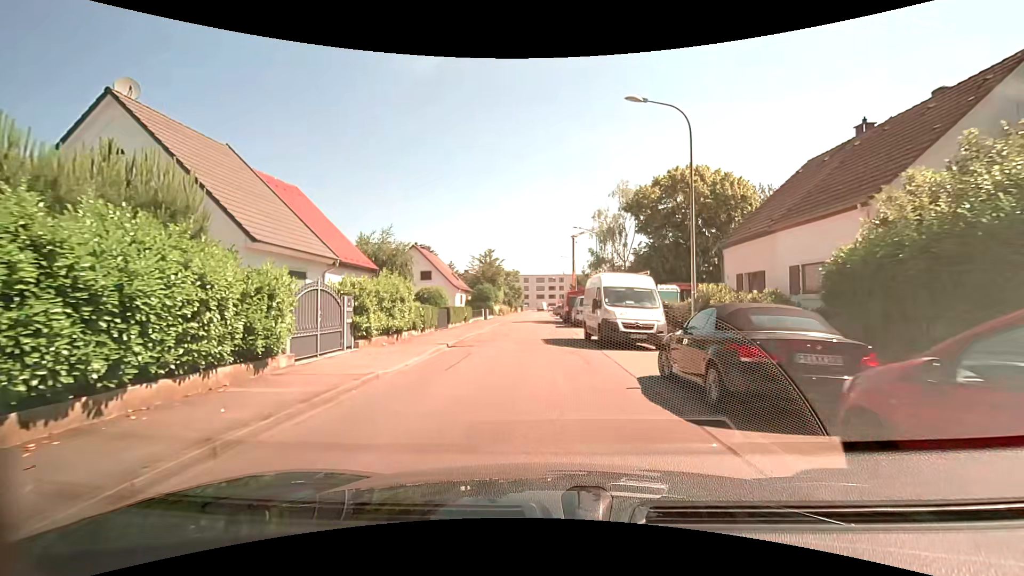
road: residential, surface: asphalt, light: Day
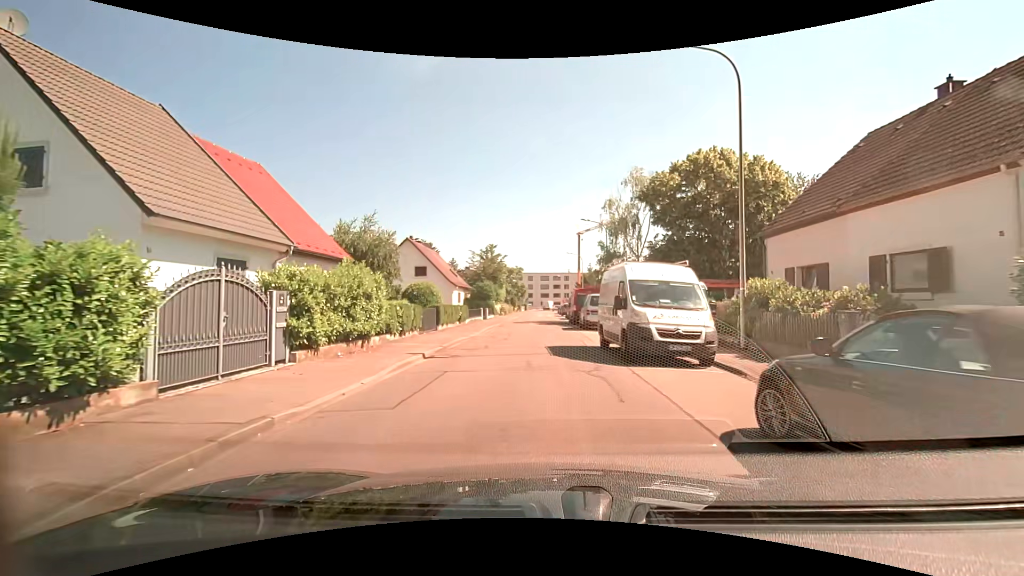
(0.0, +4.1) m; -1°
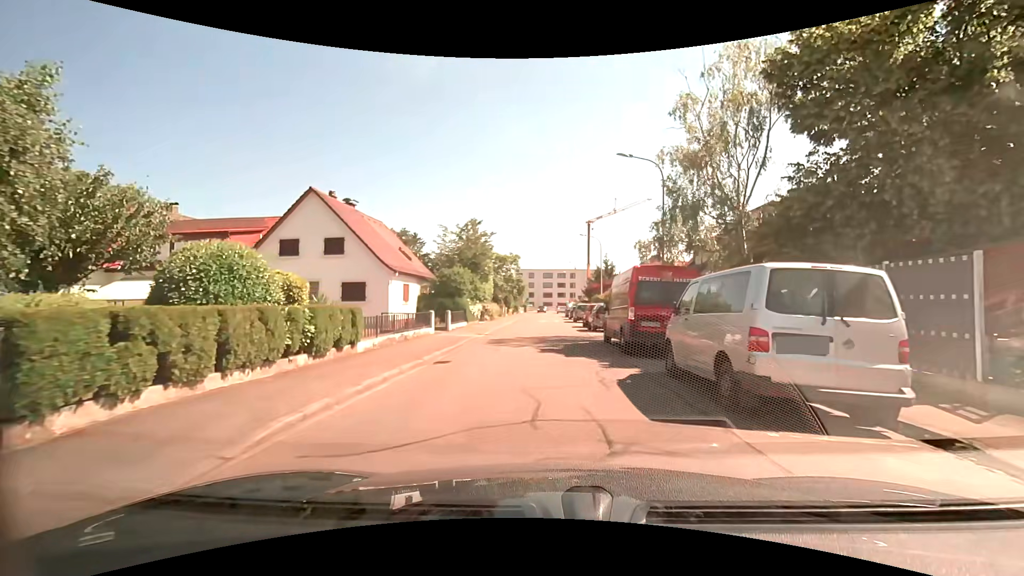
(-0.1, +20.4) m; 0°
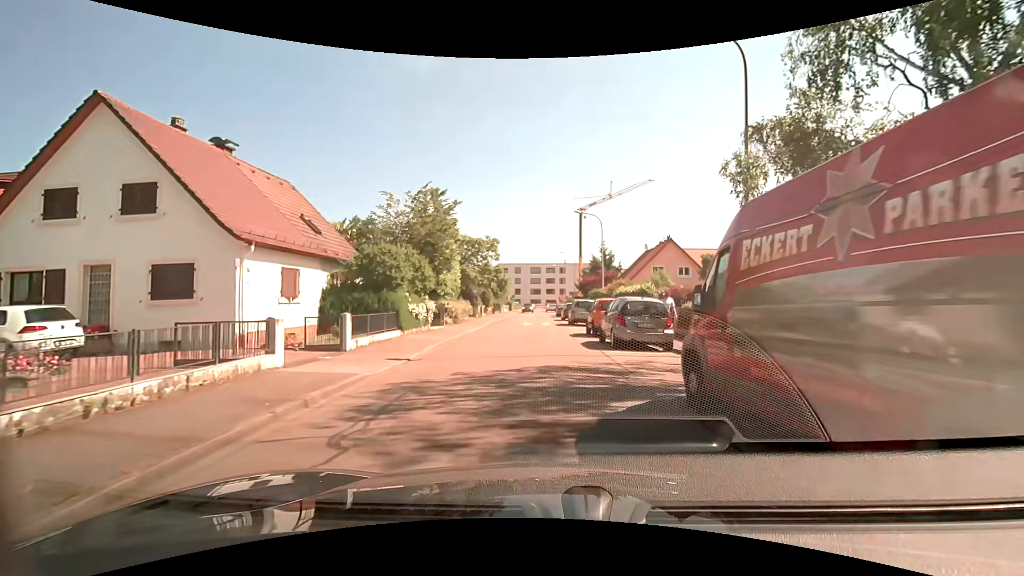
(+0.2, +12.1) m; +1°
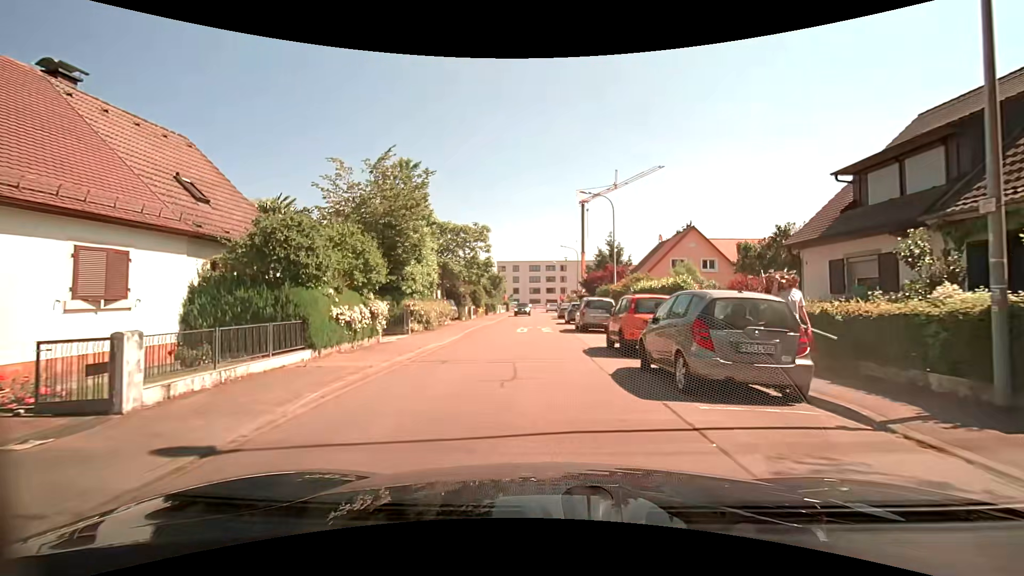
(0.0, +7.4) m; 0°
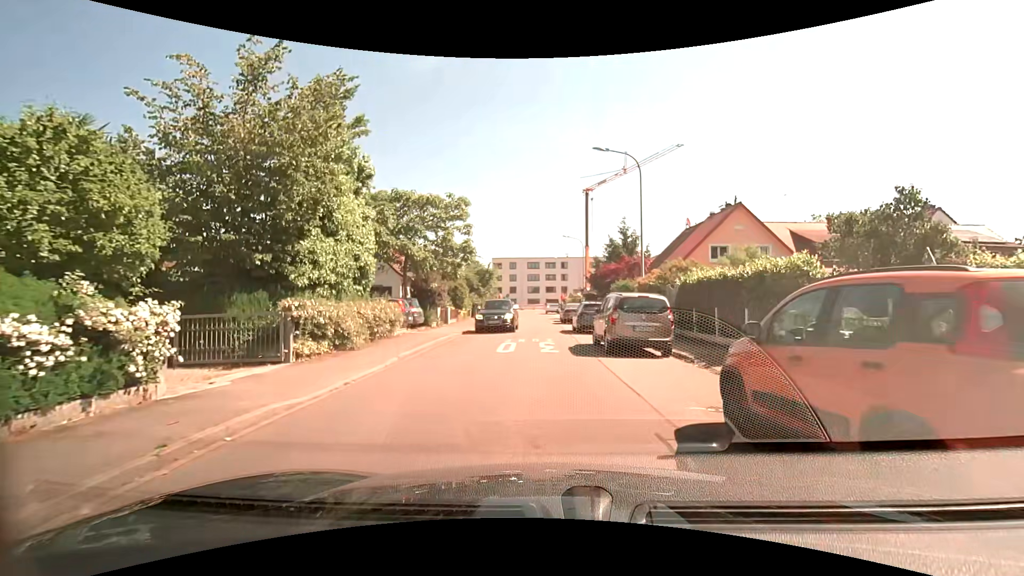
(+0.1, +10.0) m; -1°
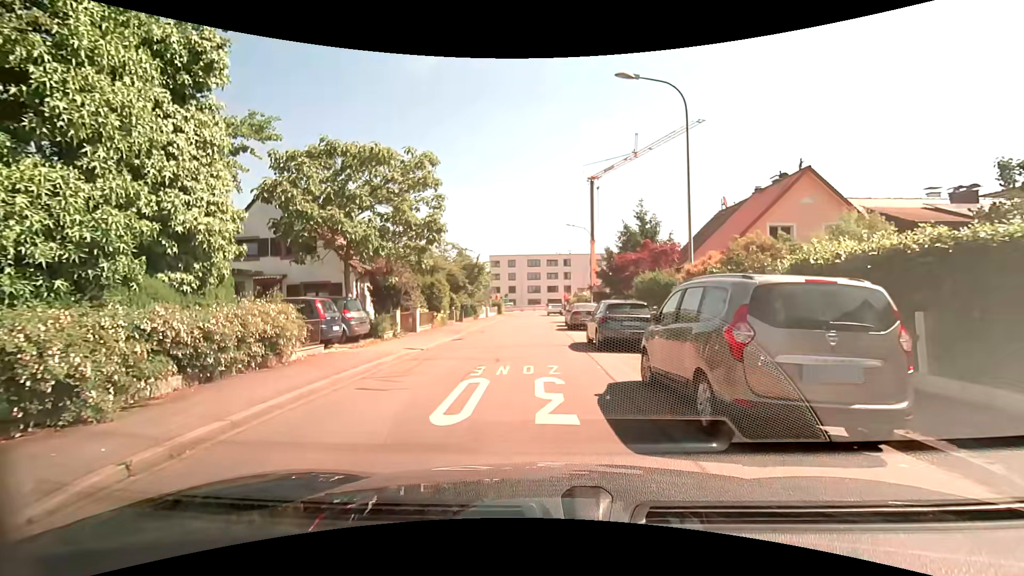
(+0.3, +8.1) m; +1°
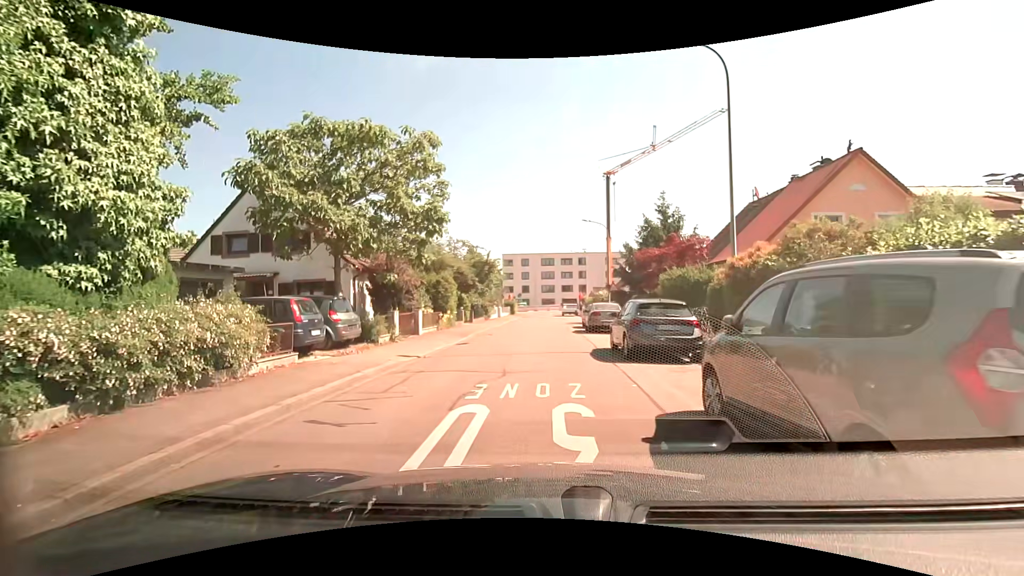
(0.0, +2.3) m; -1°
